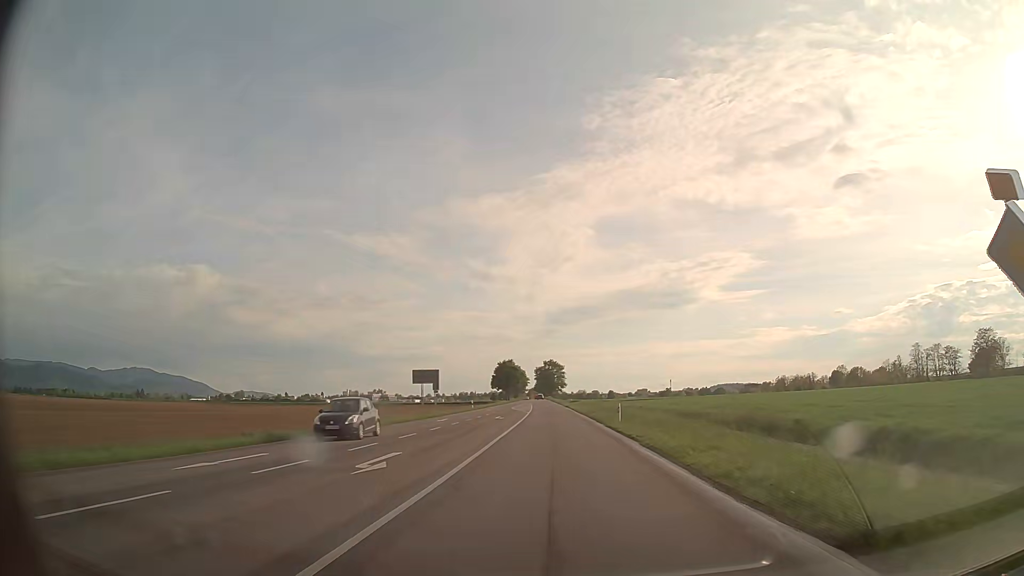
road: secondary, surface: asphalt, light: Day
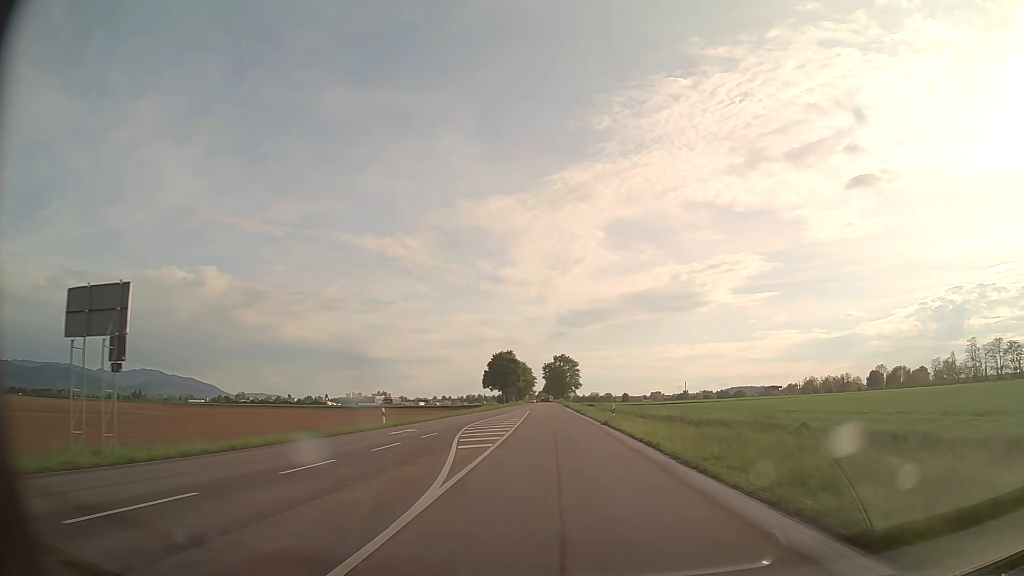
(-0.3, +48.1) m; -1°
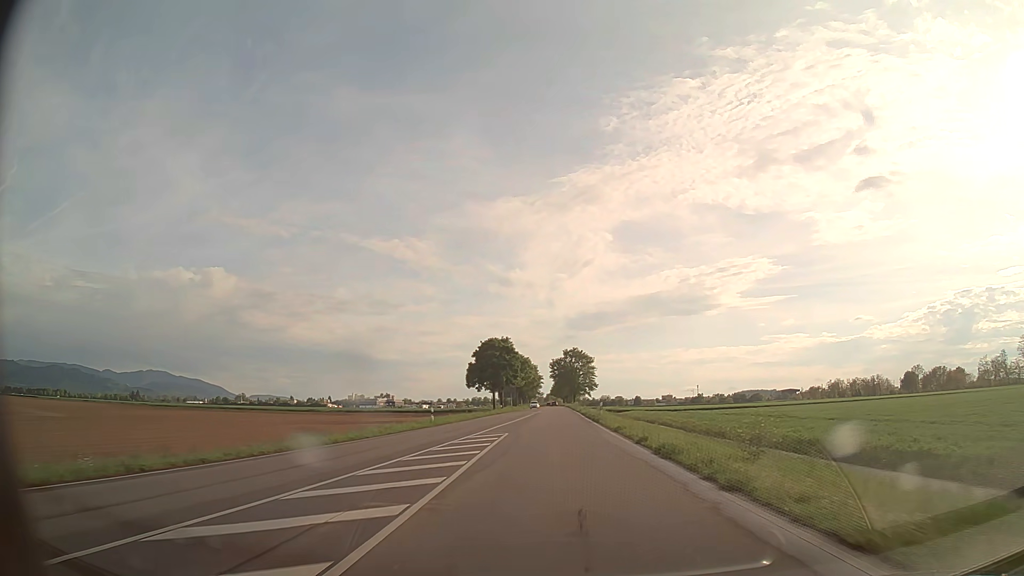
(-0.3, +38.9) m; -1°
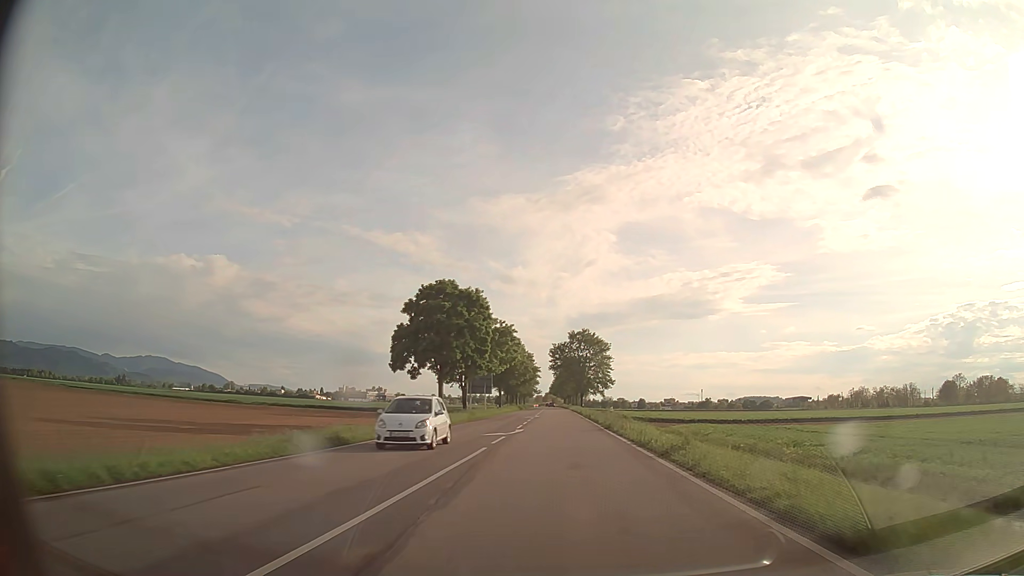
(-0.1, +48.9) m; 0°
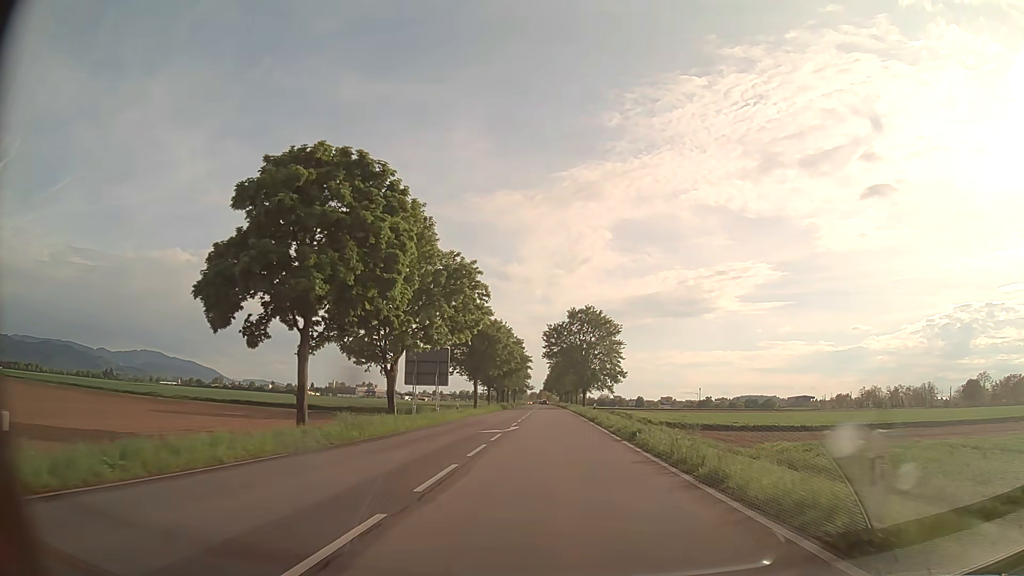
(+0.1, +29.5) m; 0°
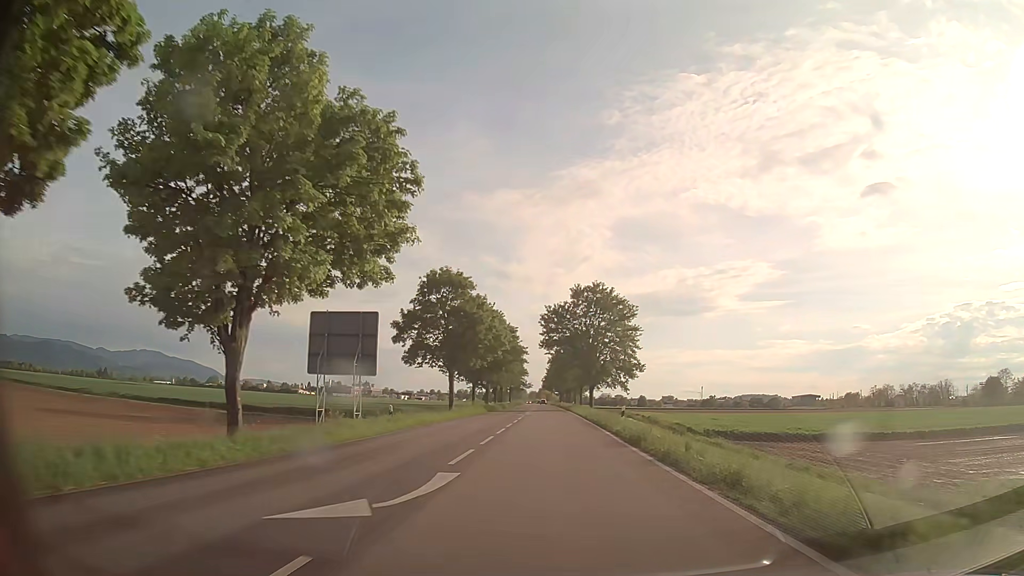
(0.0, +20.1) m; 0°
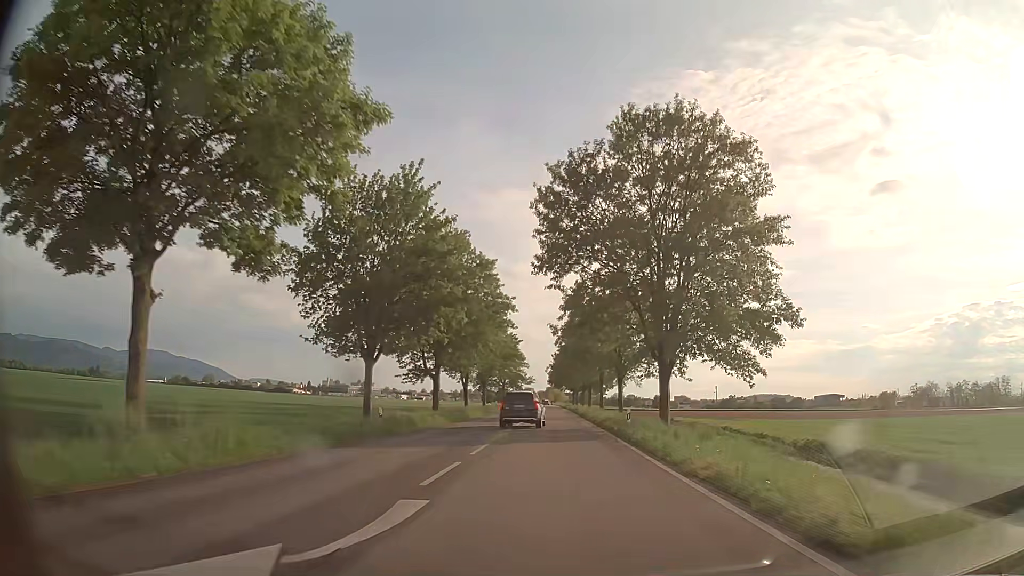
(-0.1, +51.2) m; -1°
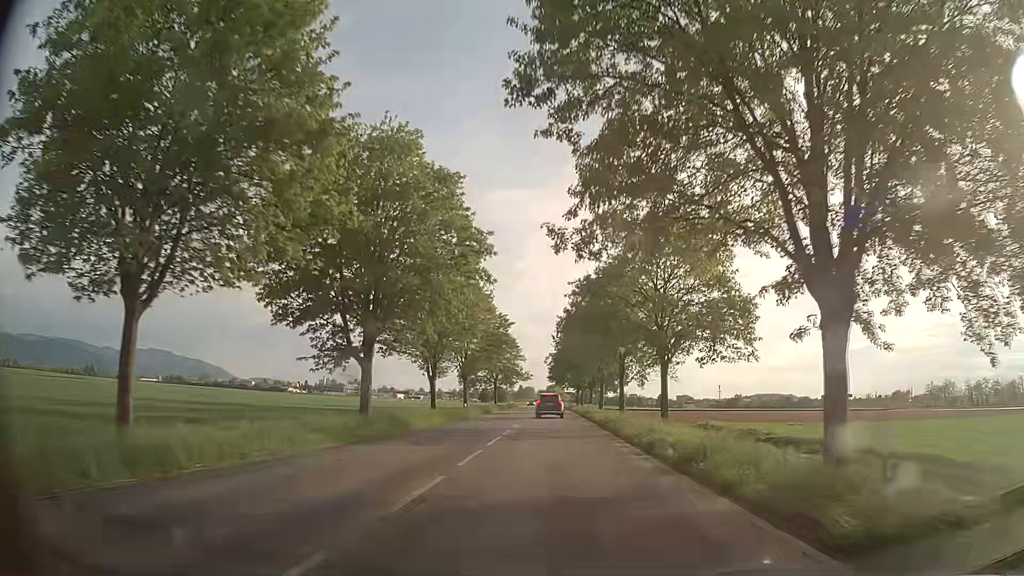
(0.0, +20.6) m; 0°
(0, +10) (0, +20) (0, +30) (0, +40) (0, +50) (0, +60) (0, +70) (0, +80) (-1, +90) (-1, +100) m
